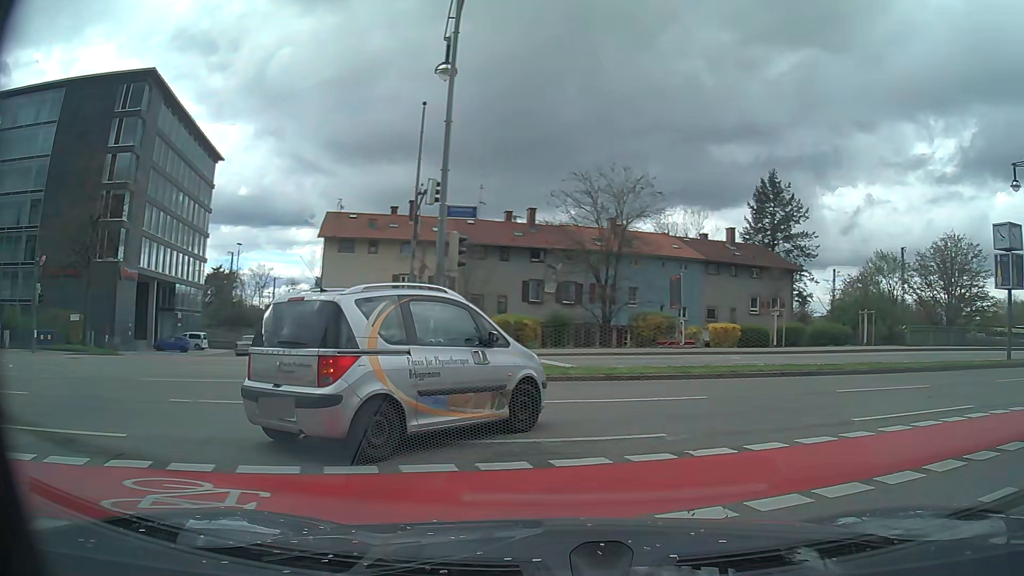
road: primary_link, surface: asphalt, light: Day
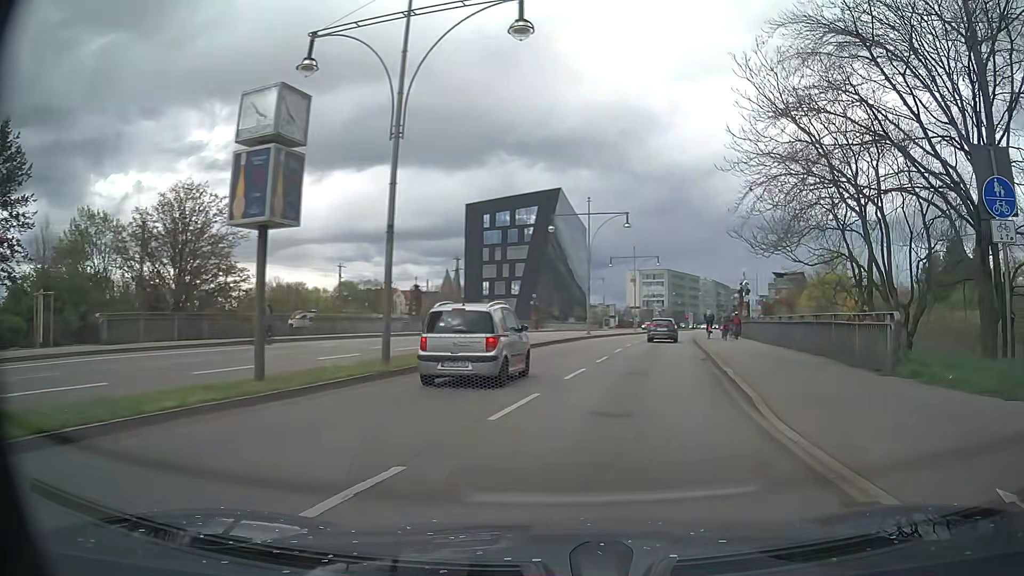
(+8.4, +12.2) m; +65°
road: primary
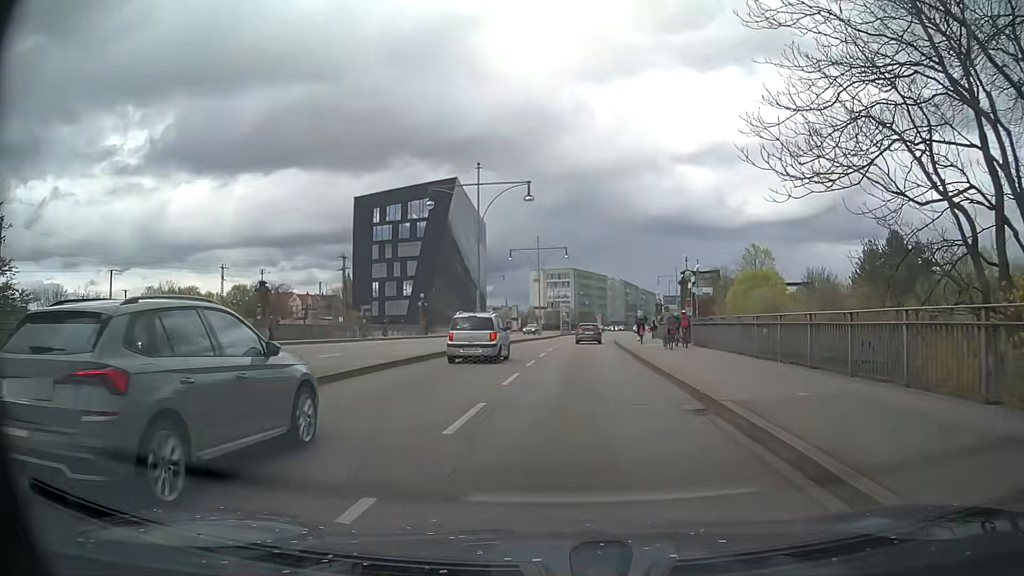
(+1.3, +12.7) m; +8°
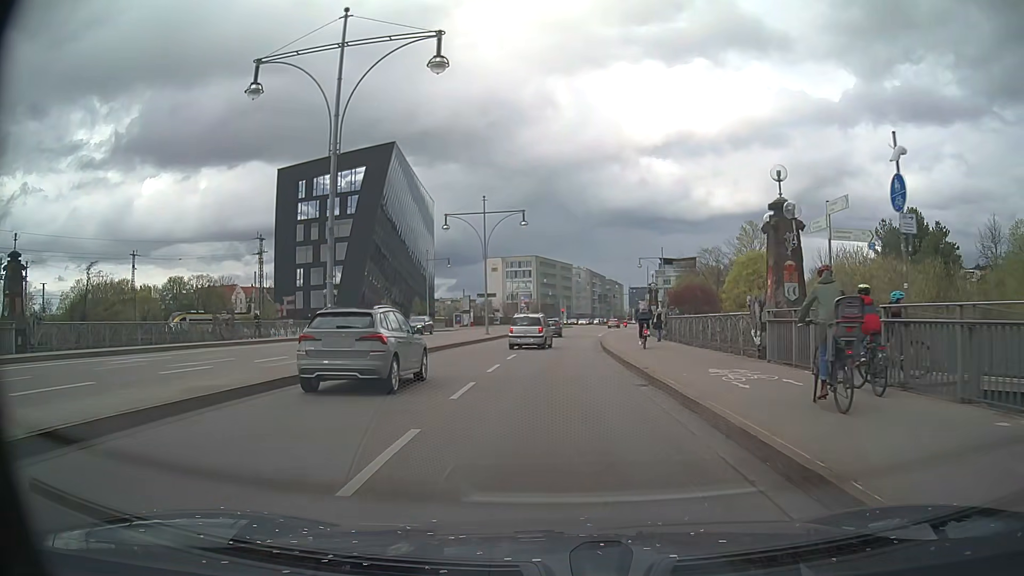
(+0.7, +21.1) m; +3°
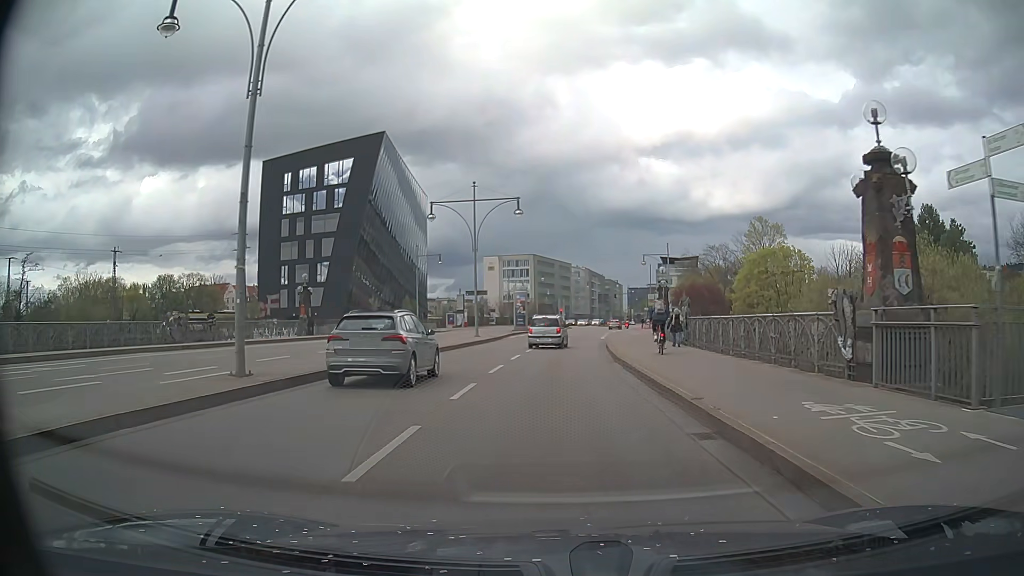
(0.0, +5.6) m; 0°
